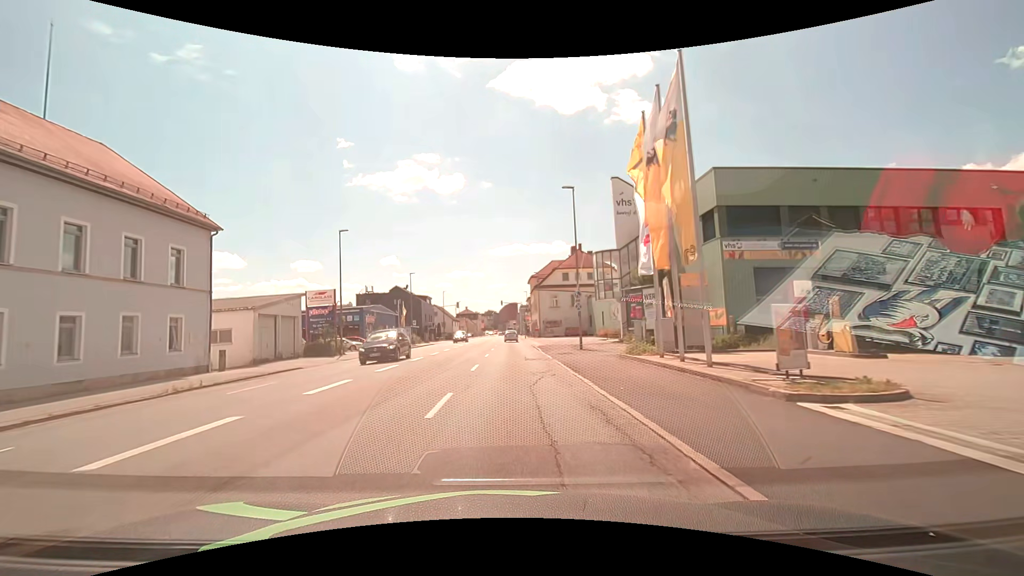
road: tertiary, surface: asphalt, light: Day
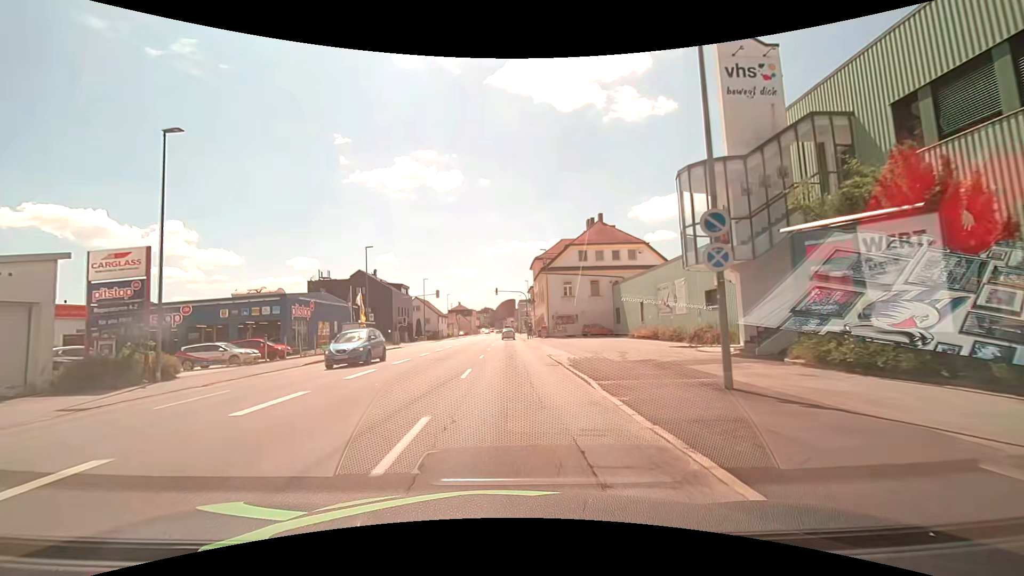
(0.0, +21.1) m; 0°
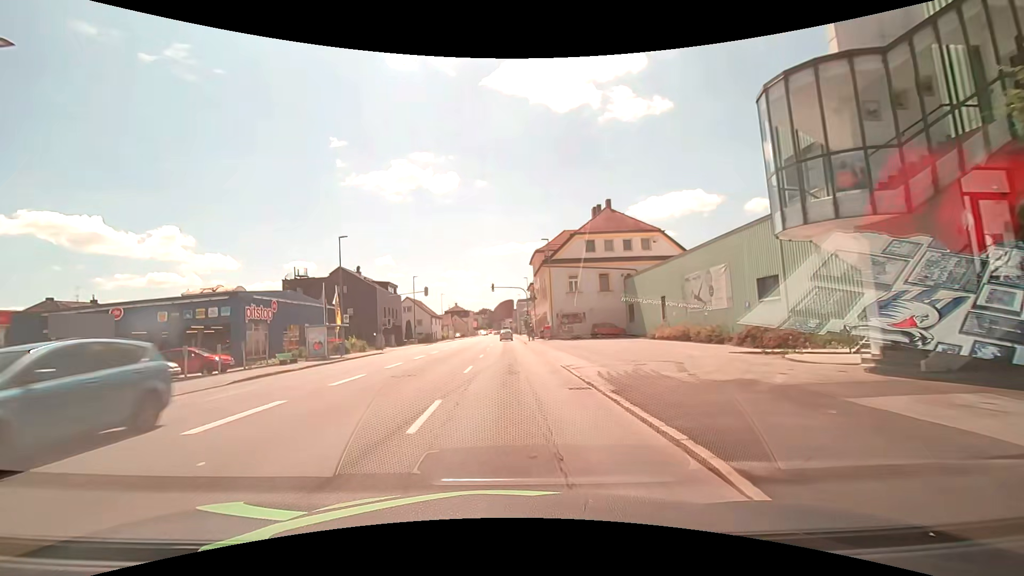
(0.0, +7.1) m; -1°
(0, +10) (0, +20) (0, +30) (0, +40) (0, +50) (0, +60) (0, +70) (0, +80) (0, +90) (0, +100) m
